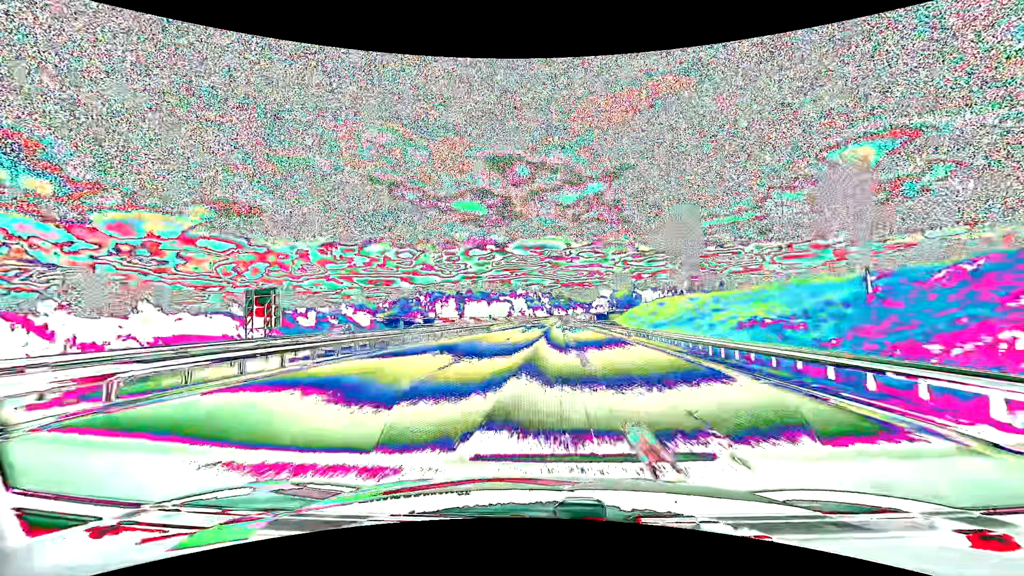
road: motorway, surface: asphalt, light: Day
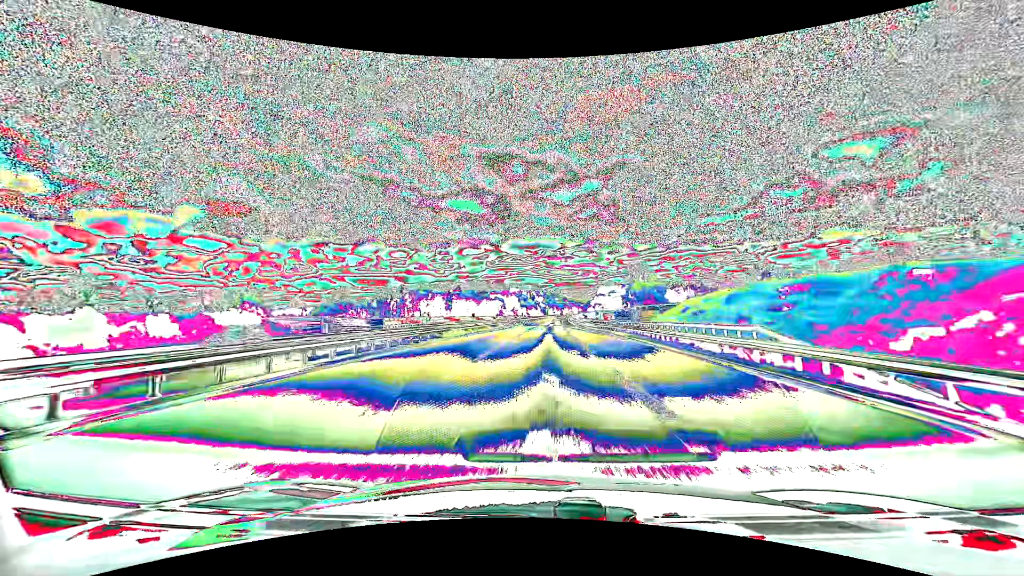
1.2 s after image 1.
(+0.1, +29.9) m; +1°
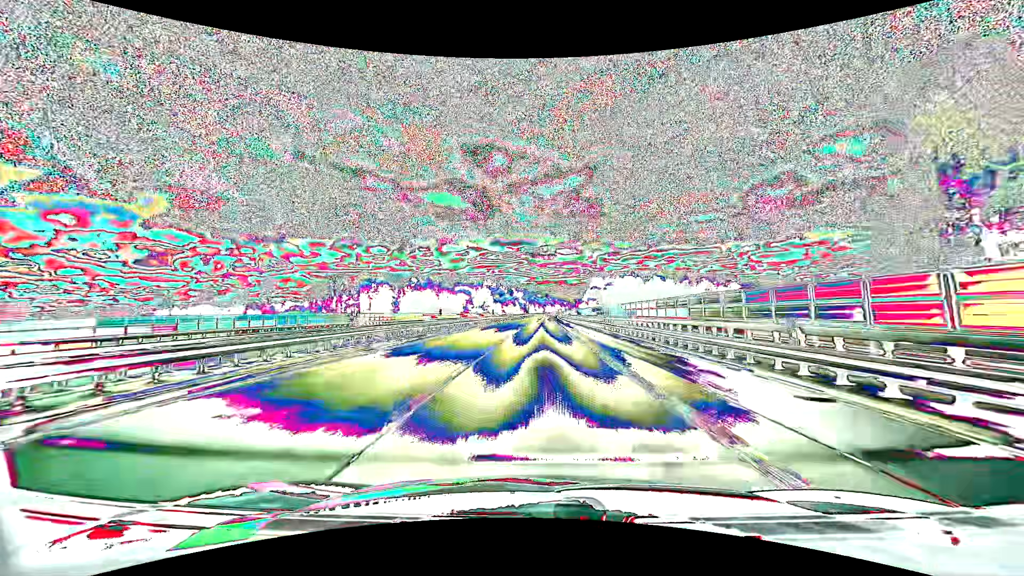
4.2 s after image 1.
(+1.8, +80.9) m; +2°
(0, +10) (0, +20) (0, +30) (0, +40) (0, +50) (+1, +60) (+1, +70) (+1, +80) (+1, +90) (+1, +100) m
